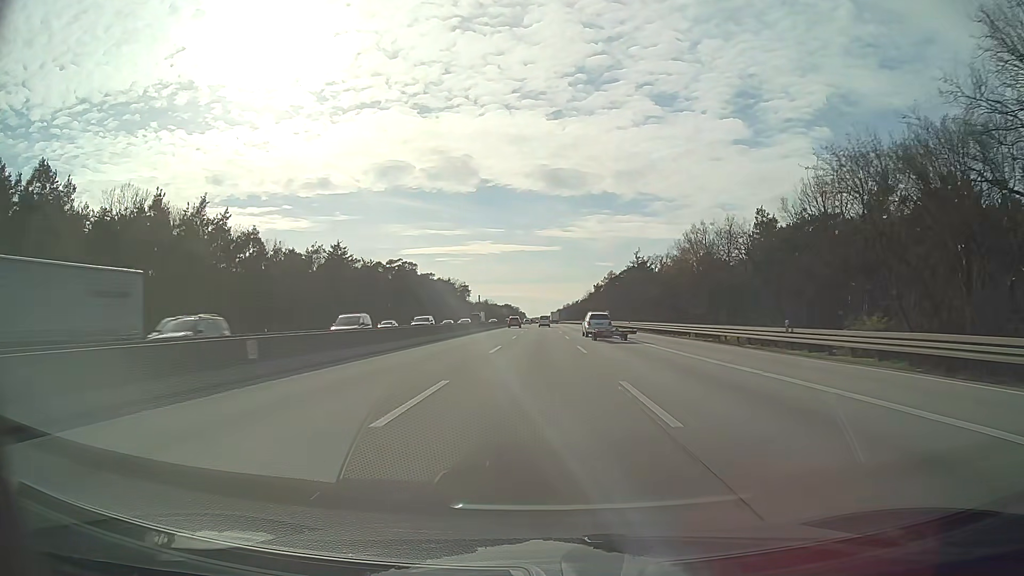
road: motorway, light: Day
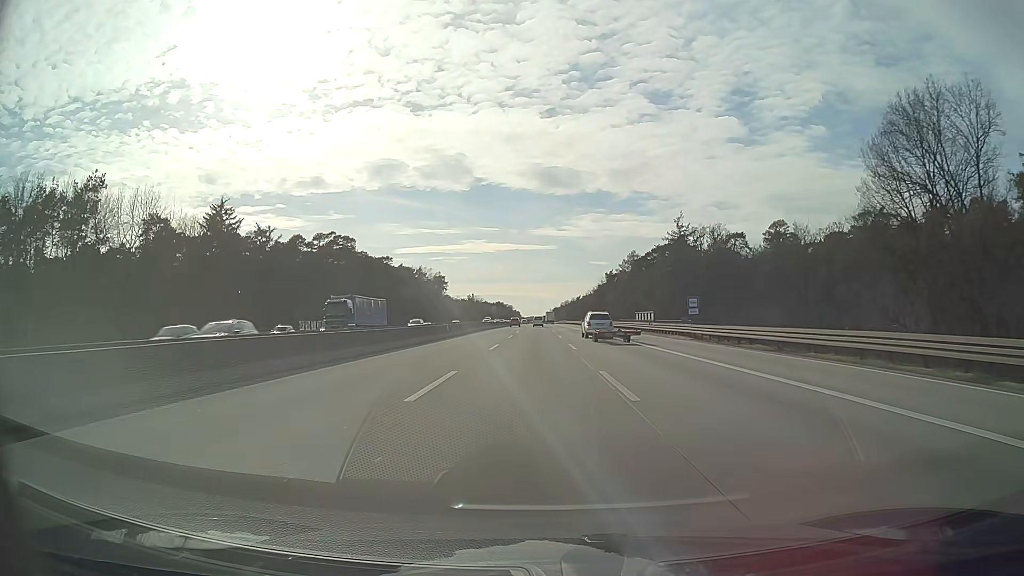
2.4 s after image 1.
(+0.2, +69.7) m; 0°
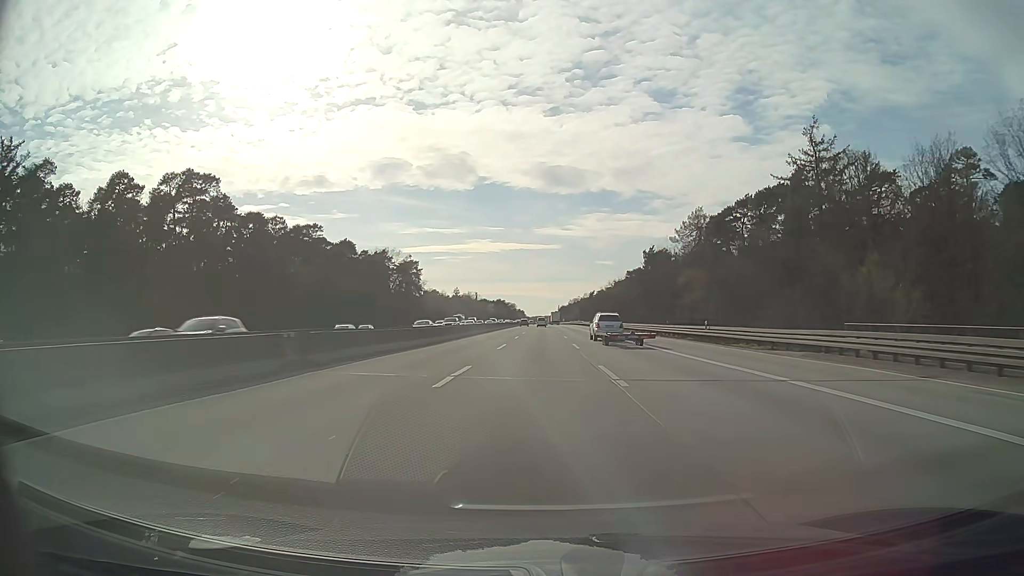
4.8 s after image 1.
(-0.3, +69.7) m; 0°
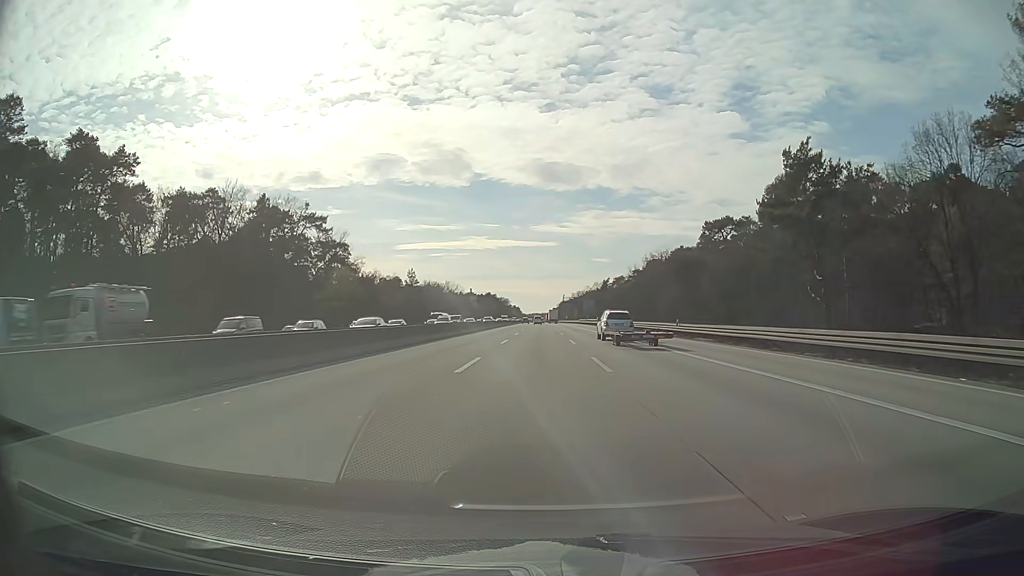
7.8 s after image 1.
(+0.2, +87.2) m; 0°
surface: asphalt
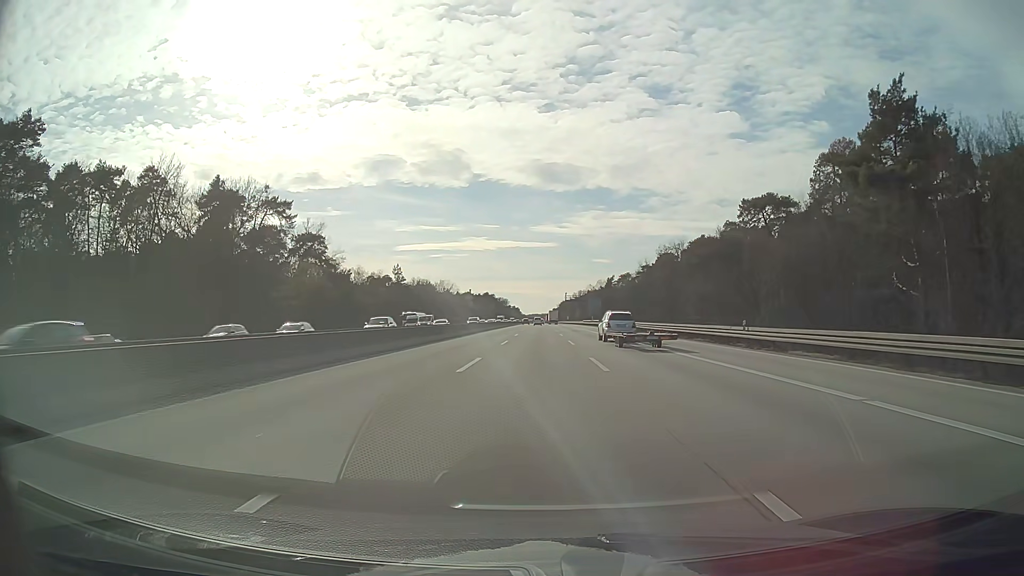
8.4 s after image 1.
(0.0, +17.5) m; 0°
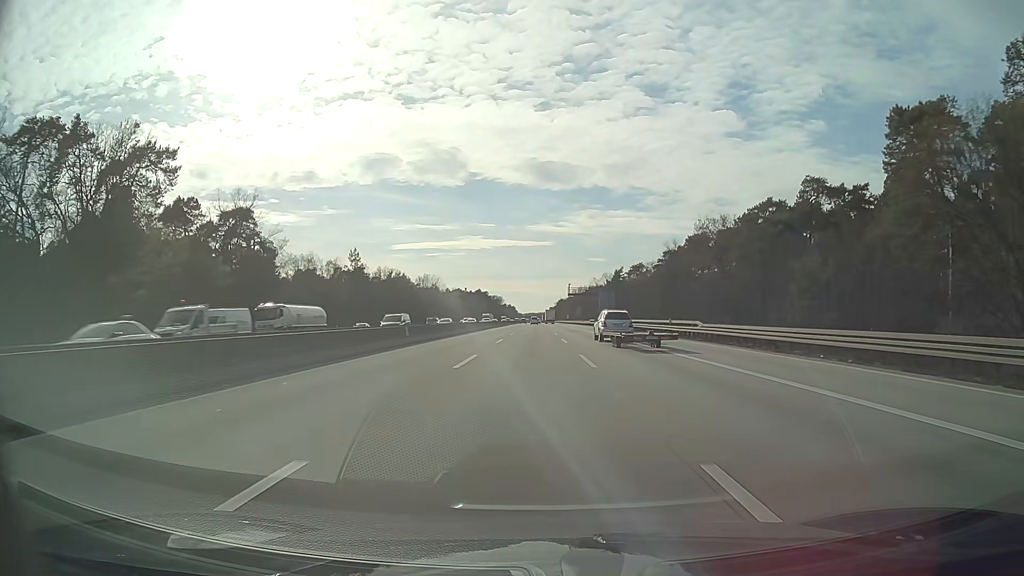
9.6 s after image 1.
(+0.1, +34.9) m; 0°
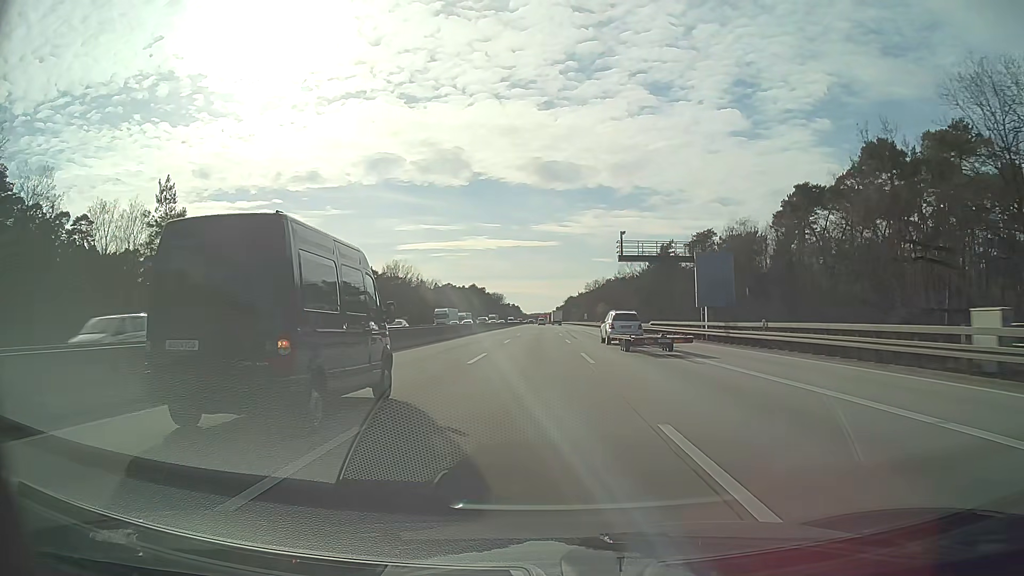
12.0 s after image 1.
(-0.5, +69.9) m; -1°
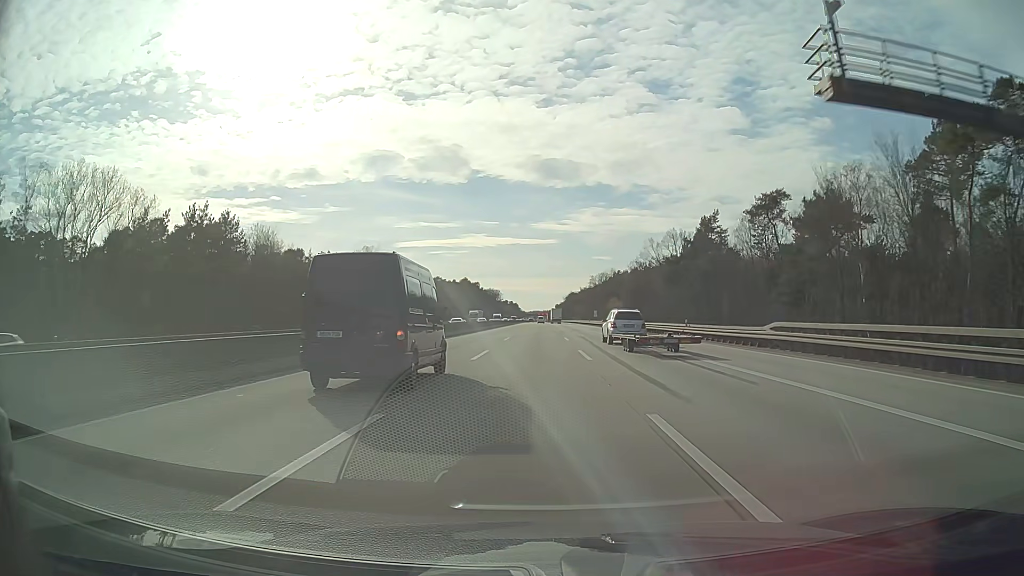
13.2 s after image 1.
(0.0, +35.1) m; 0°
(0, +10) (0, +20) (0, +30) (0, +40) (0, +50) (0, +60) (0, +70) (0, +80) (0, +90) (0, +100) m
